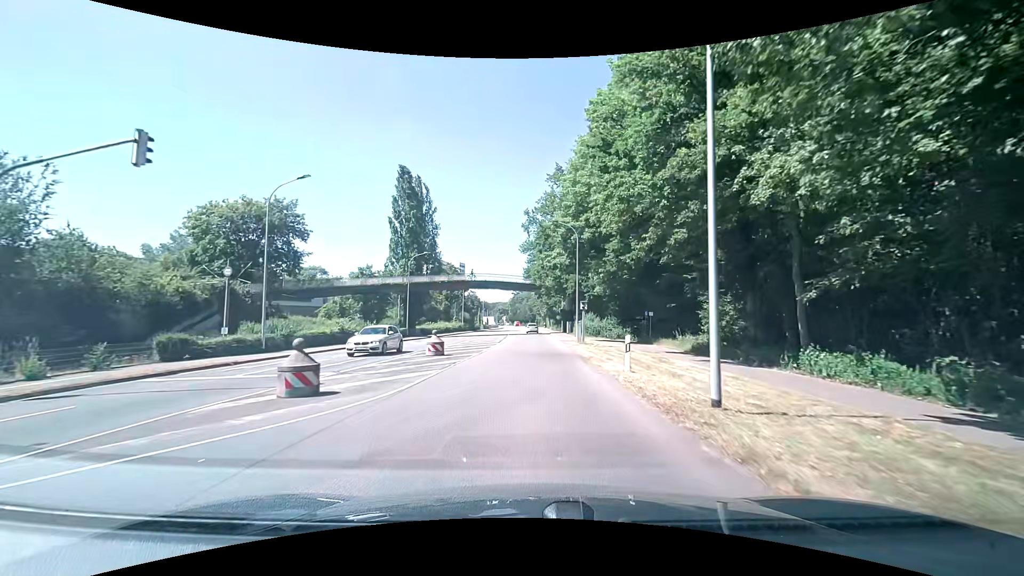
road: secondary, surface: asphalt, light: Day
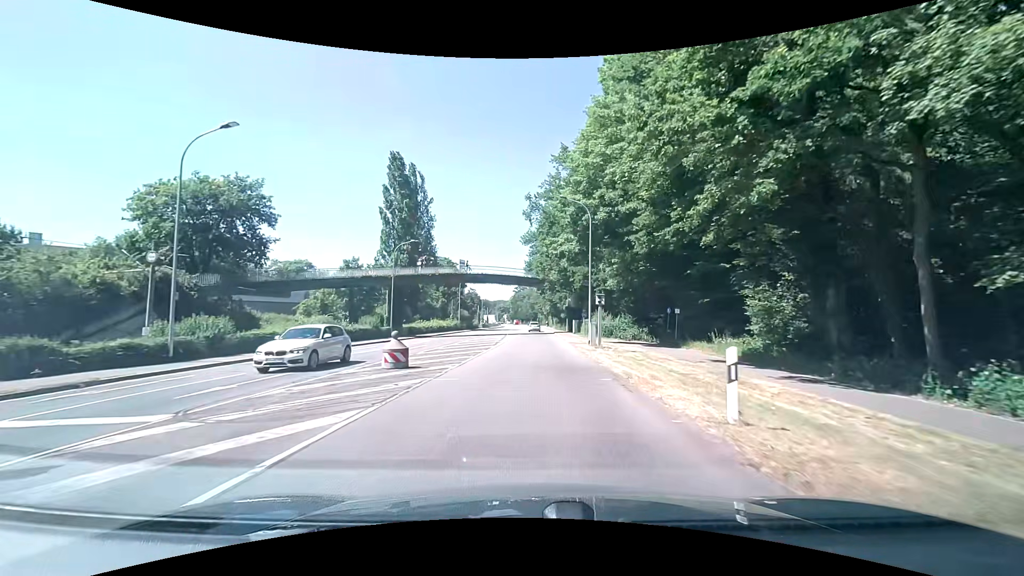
(-0.1, +6.9) m; -1°
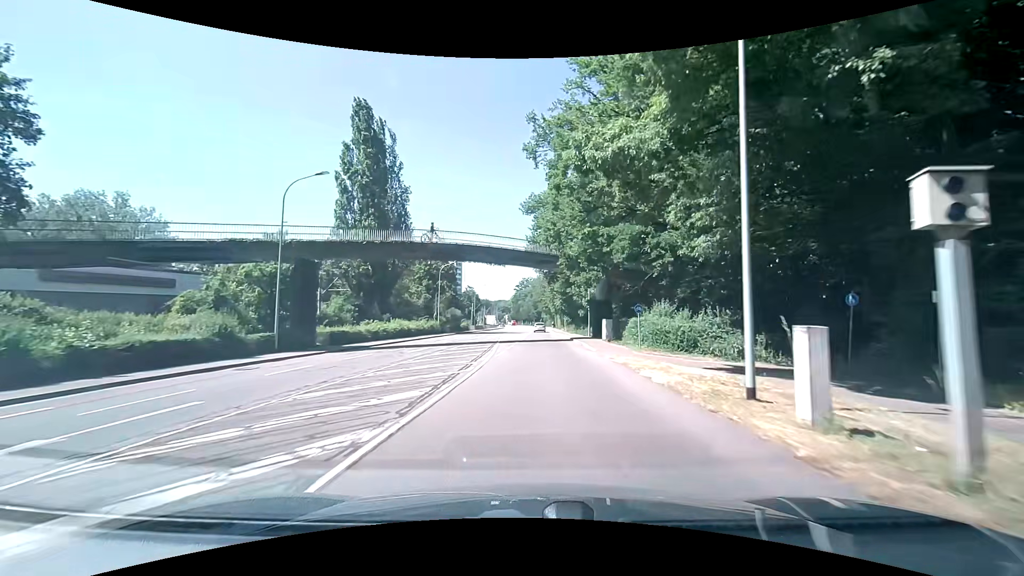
(0.0, +22.2) m; 0°
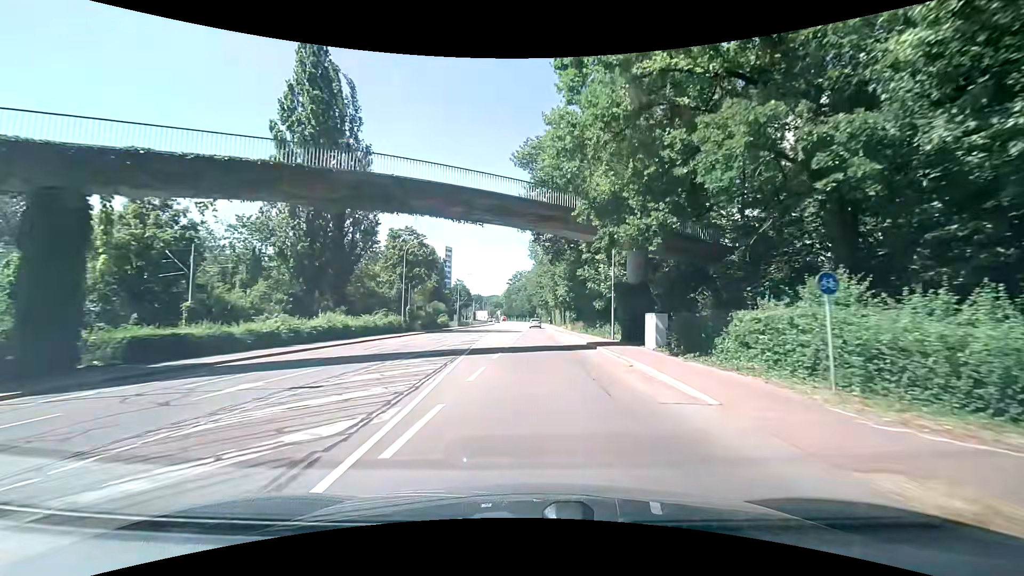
(+0.1, +15.8) m; +2°
